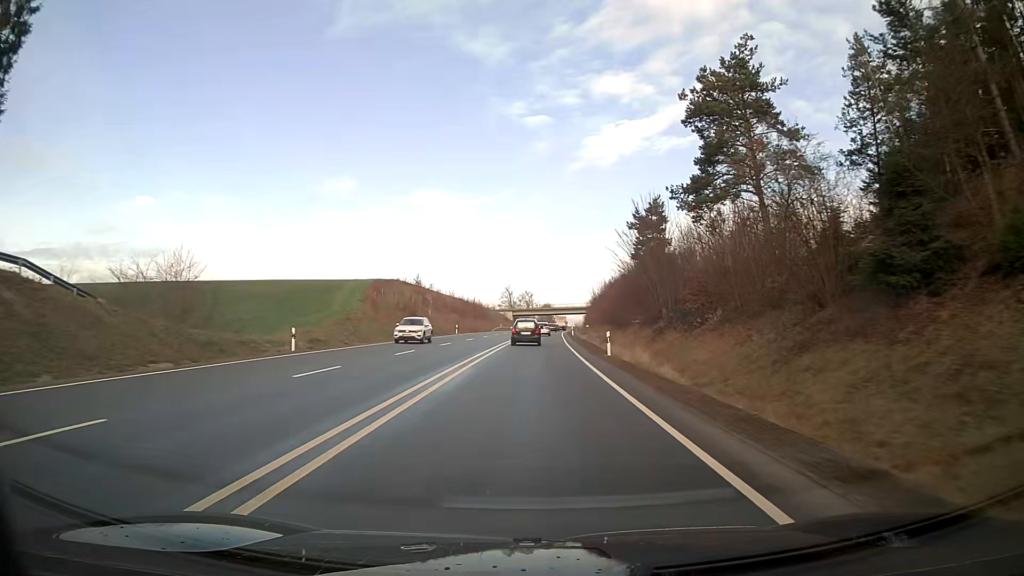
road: primary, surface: asphalt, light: Day
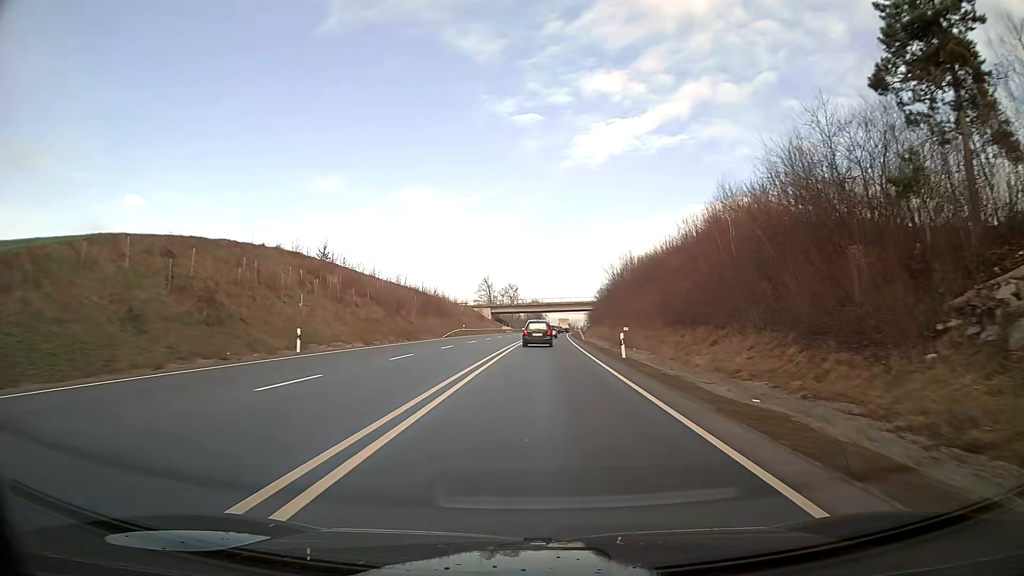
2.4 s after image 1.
(+0.4, +50.8) m; +1°
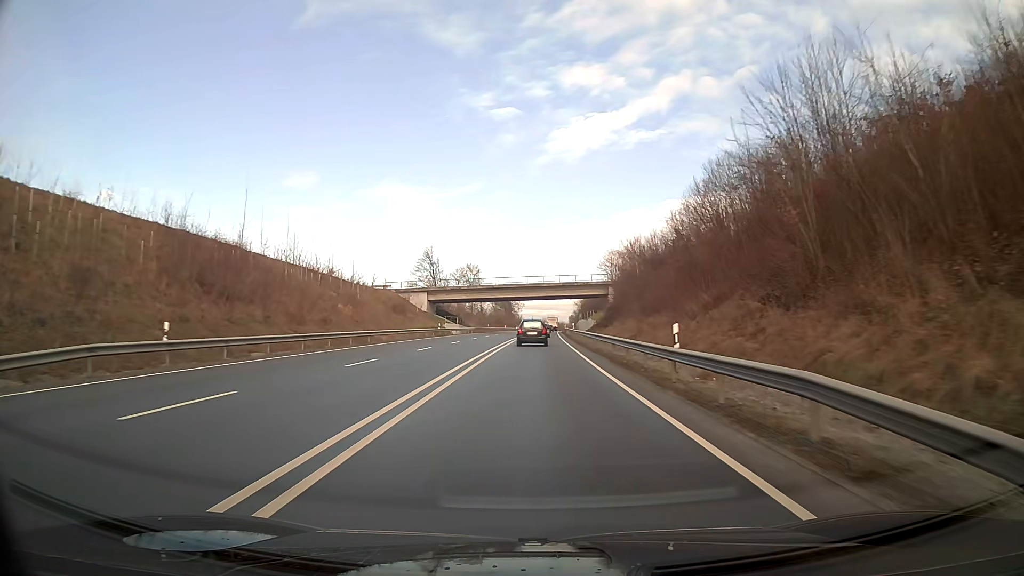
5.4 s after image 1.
(+1.3, +64.1) m; +2°
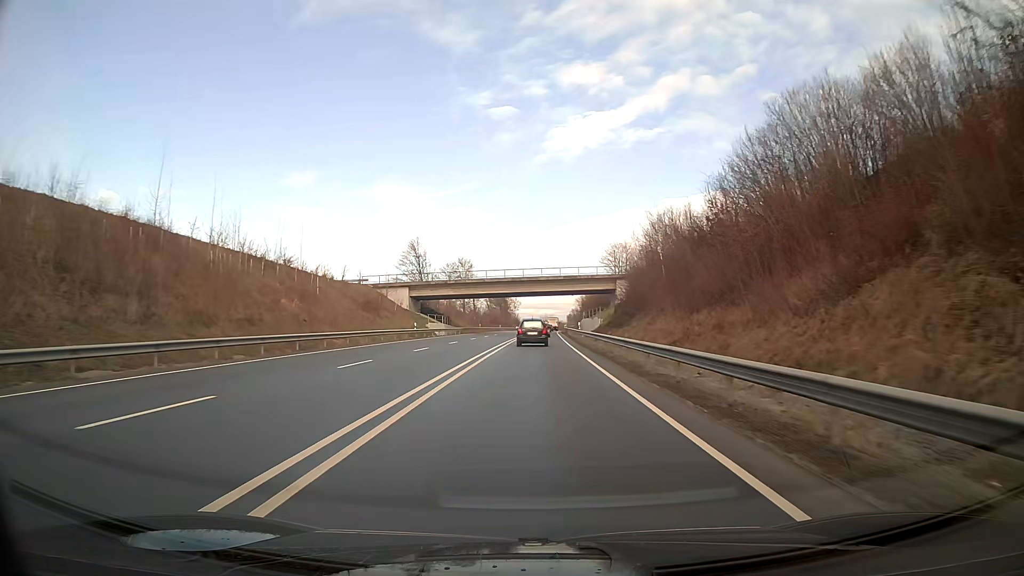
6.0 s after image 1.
(0.0, +12.7) m; 0°
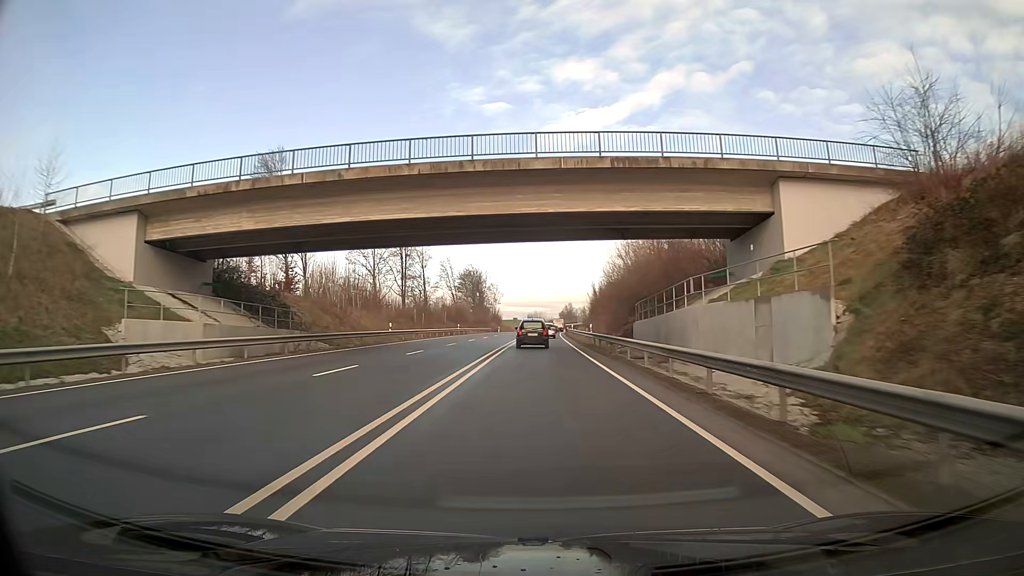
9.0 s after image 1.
(+0.5, +62.3) m; +1°
